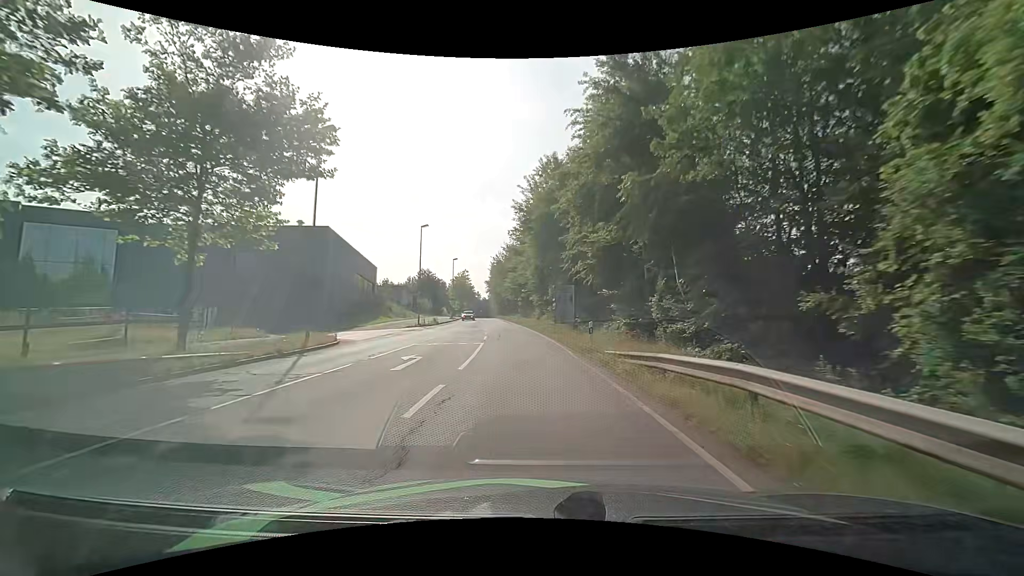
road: secondary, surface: asphalt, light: Day
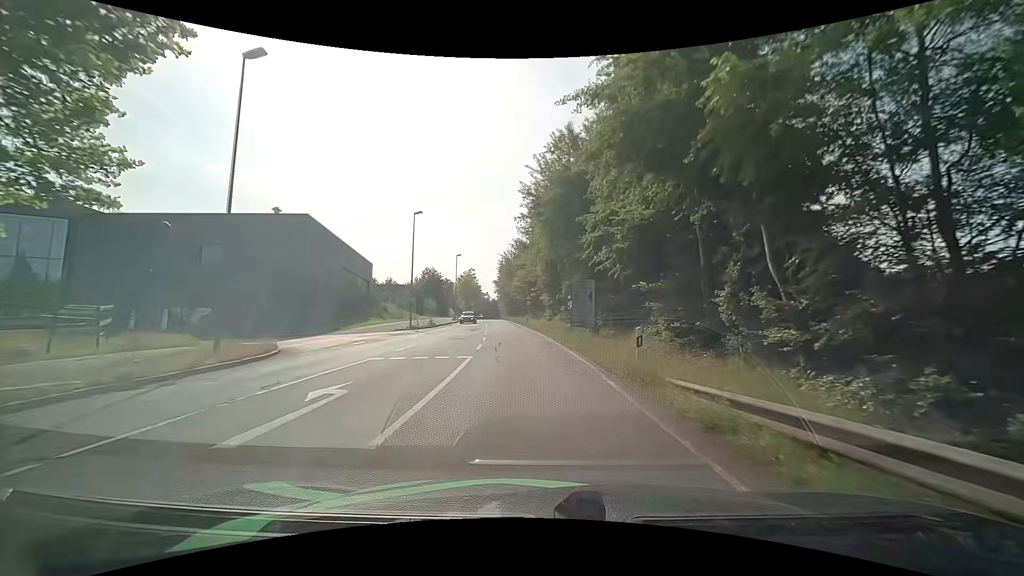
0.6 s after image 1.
(-0.2, +7.2) m; -2°
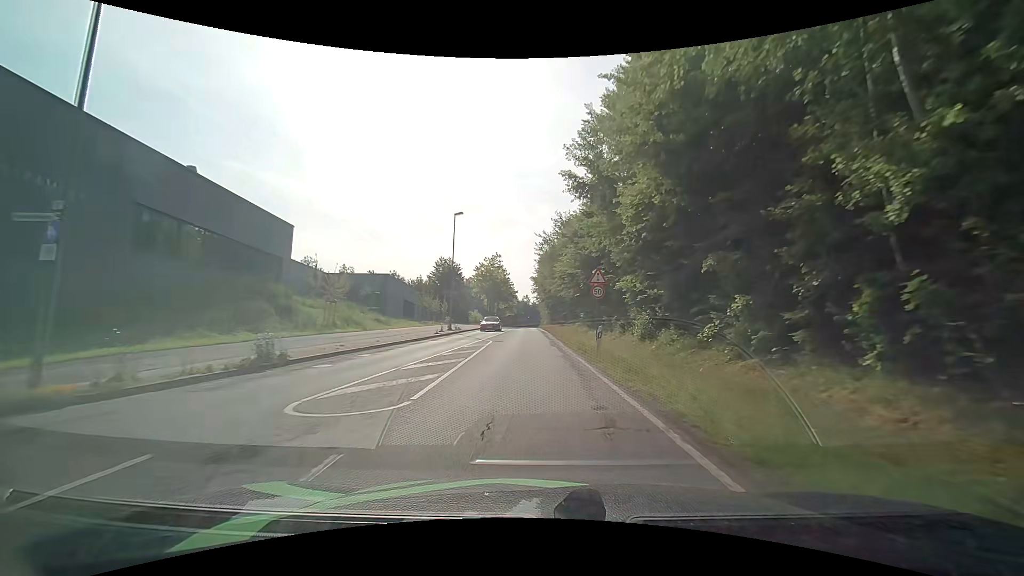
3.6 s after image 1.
(-1.8, +35.7) m; -6°
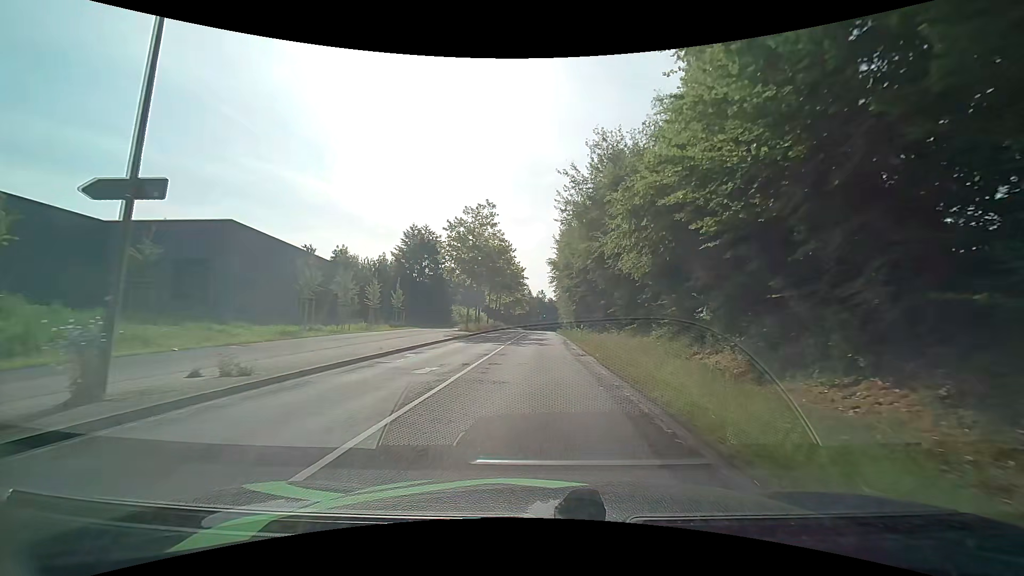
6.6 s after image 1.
(-0.1, +35.5) m; -1°
(0, +10) (0, +20) (0, +30) (0, +40) (+1, +50) (+1, +60) (+1, +70) (+2, +80) (+2, +90) (+2, +100) m
